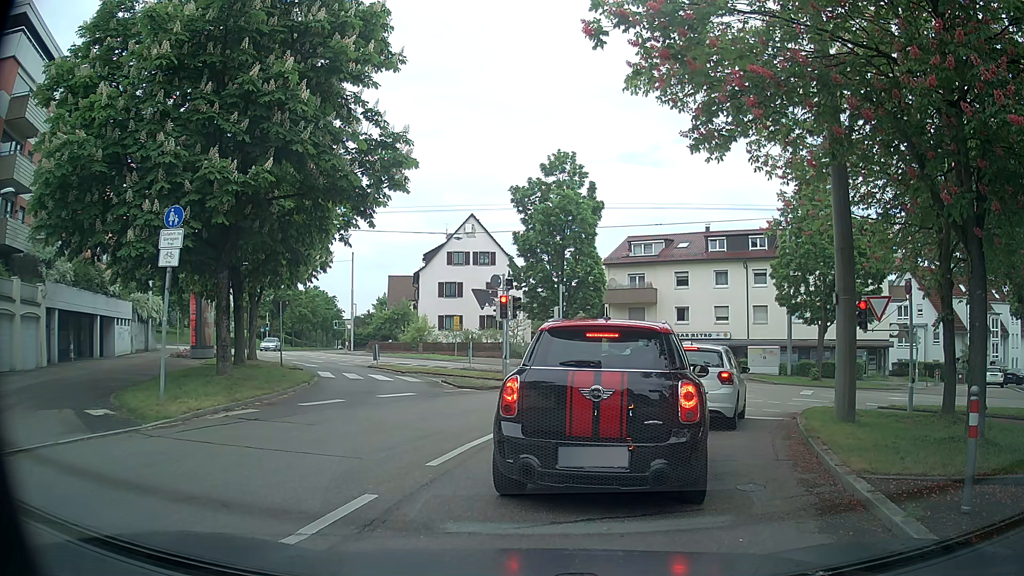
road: secondary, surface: asphalt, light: Day
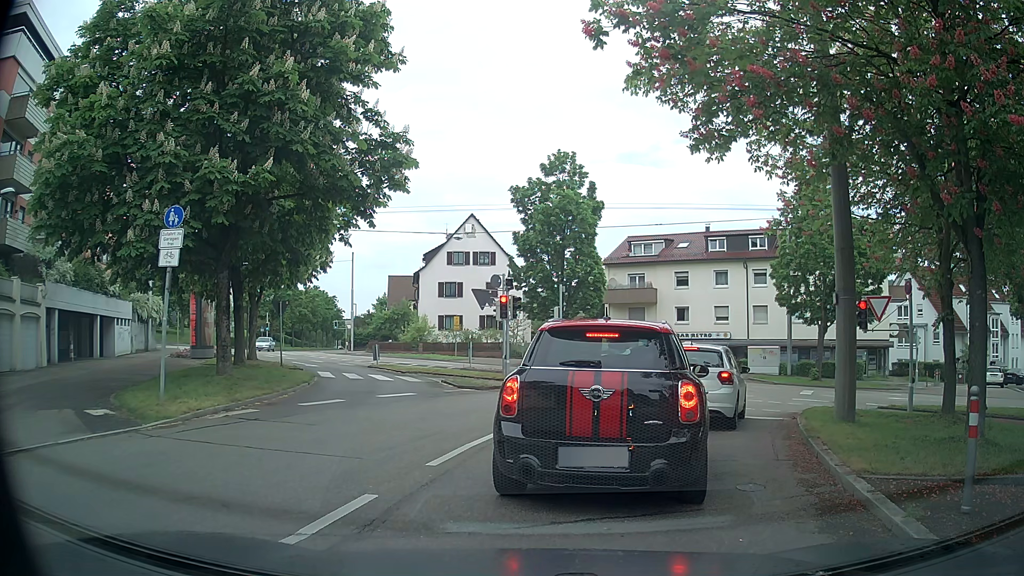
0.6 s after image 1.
(0.0, 0.0) m; 0°
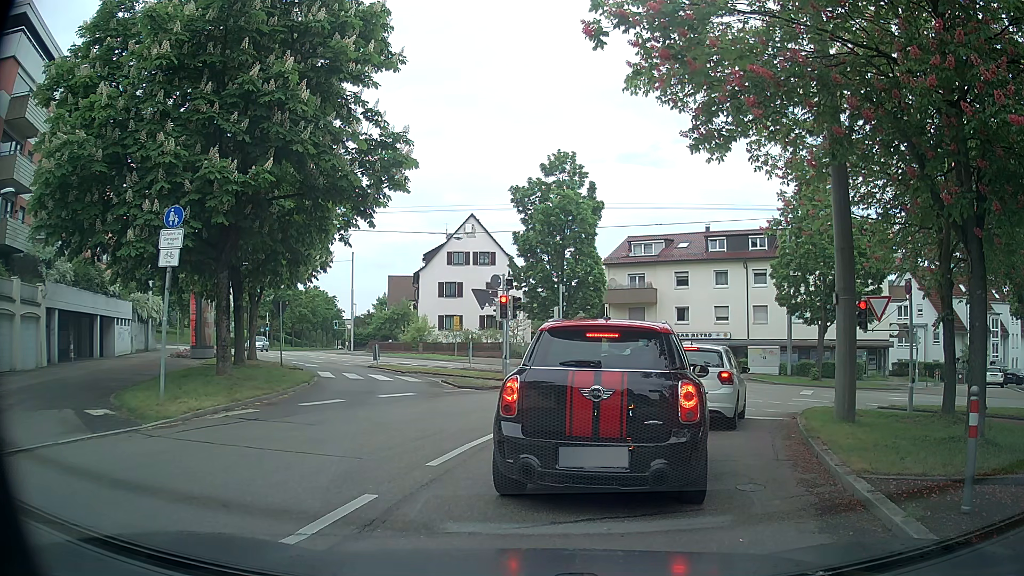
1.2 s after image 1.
(0.0, 0.0) m; 0°
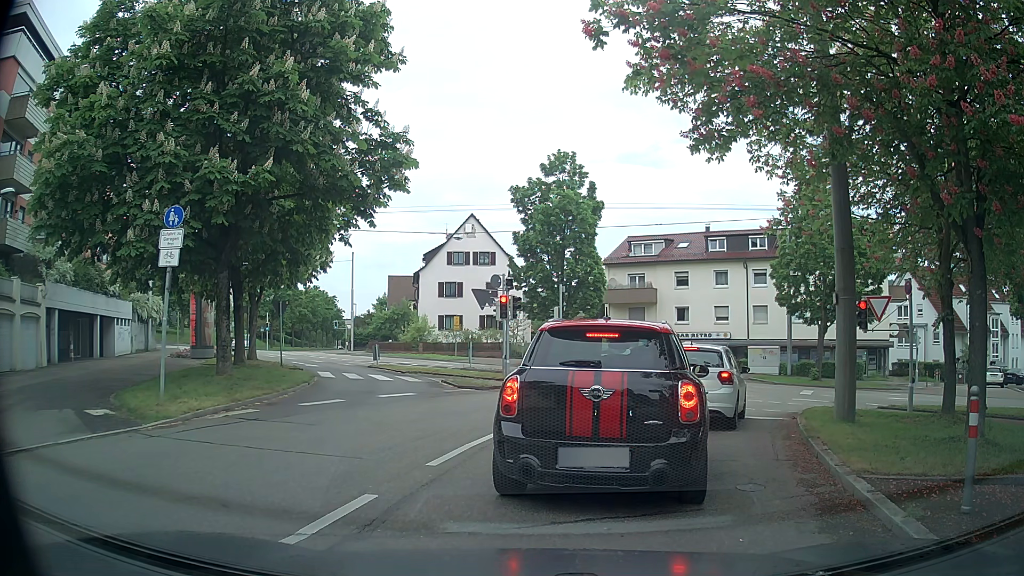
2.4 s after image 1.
(0.0, 0.0) m; 0°
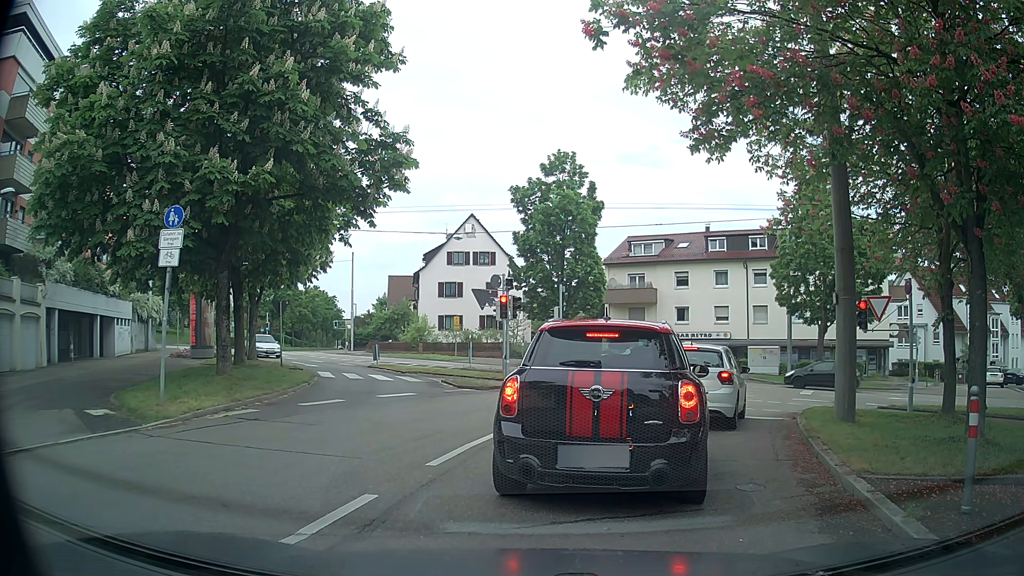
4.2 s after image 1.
(0.0, 0.0) m; 0°
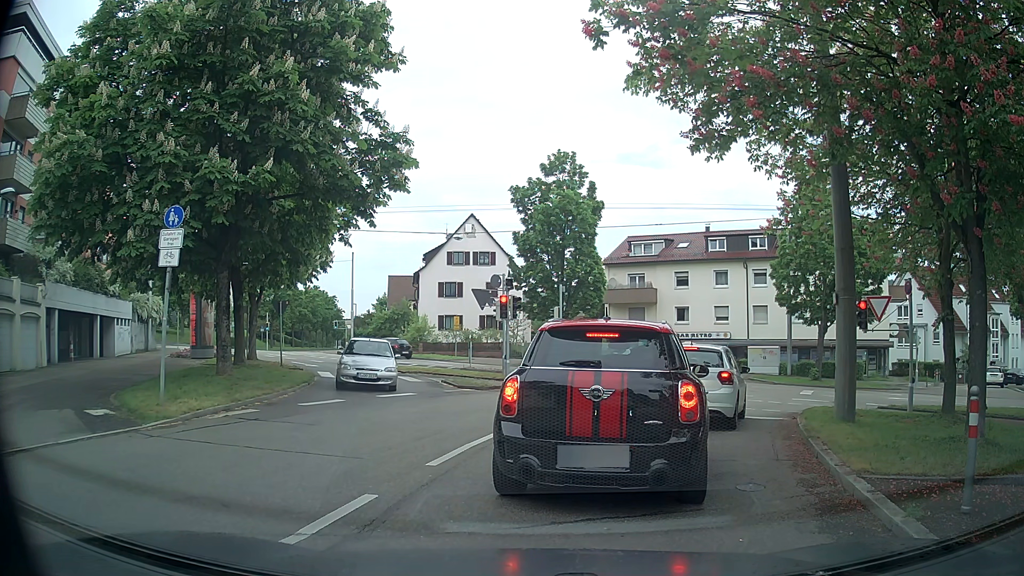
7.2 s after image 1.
(0.0, 0.0) m; 0°
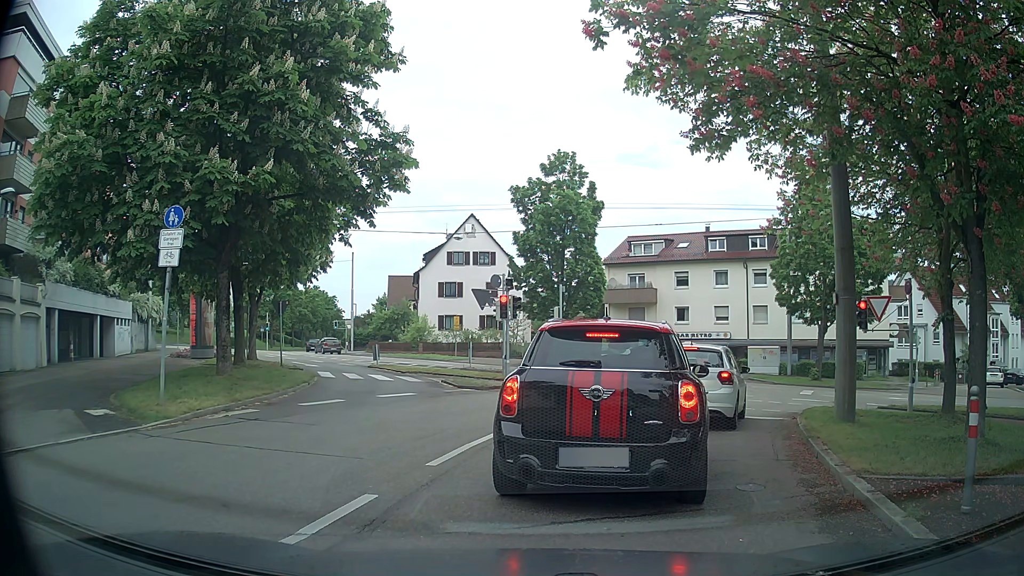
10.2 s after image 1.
(0.0, 0.0) m; 0°
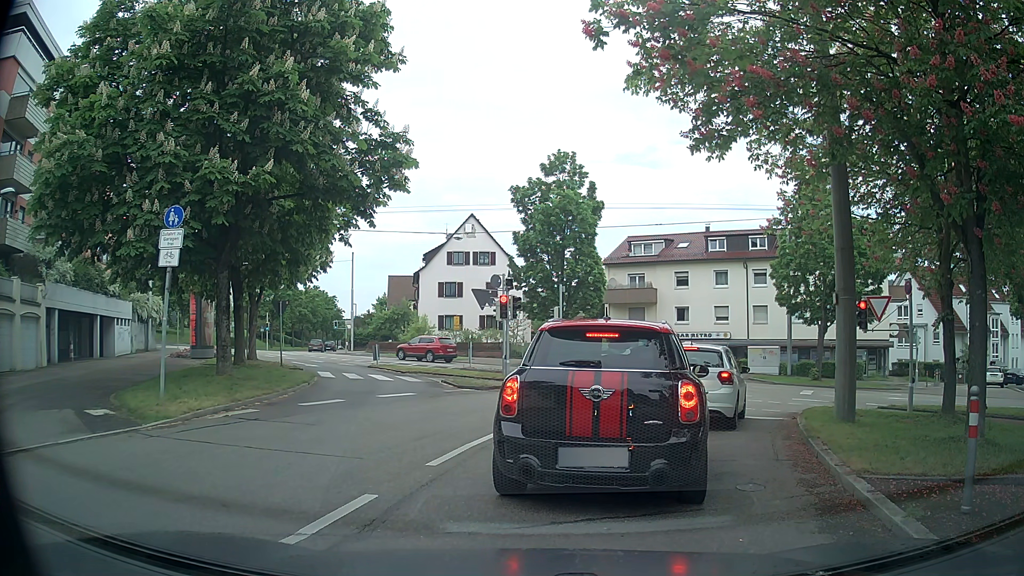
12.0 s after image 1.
(0.0, 0.0) m; 0°
